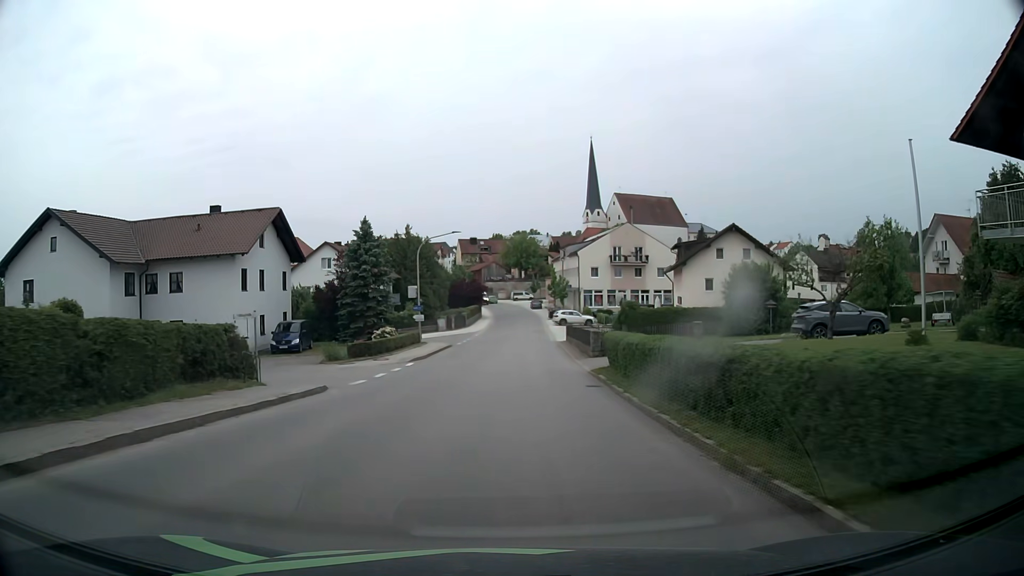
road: tertiary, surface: asphalt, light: Day
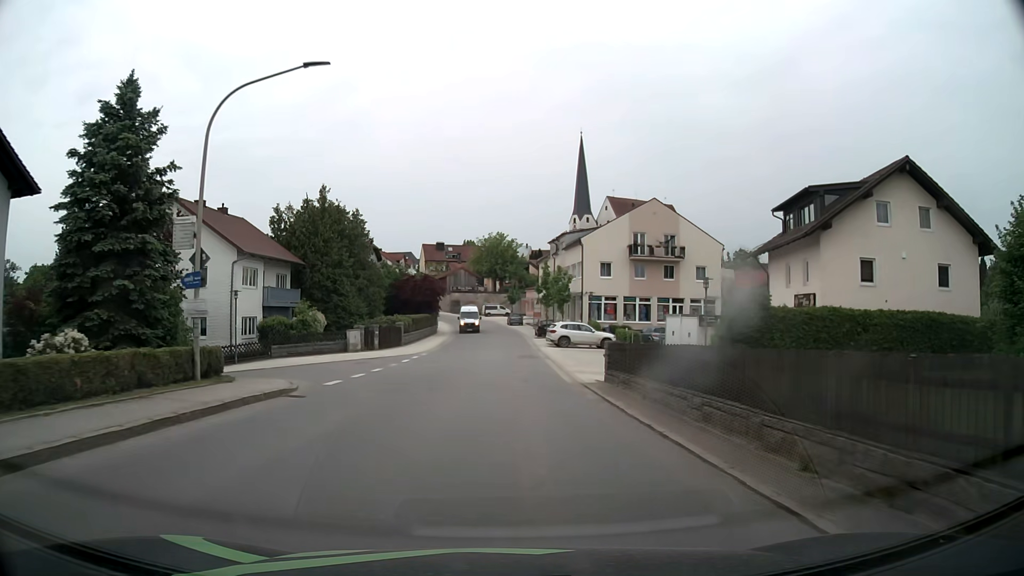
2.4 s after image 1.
(+0.9, +29.8) m; +3°
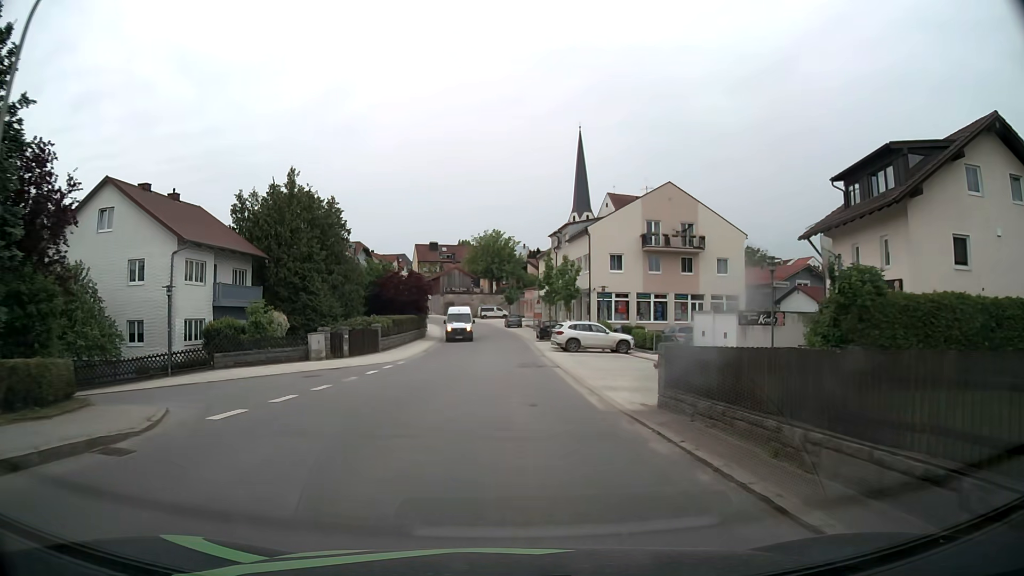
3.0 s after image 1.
(0.0, +7.3) m; 0°
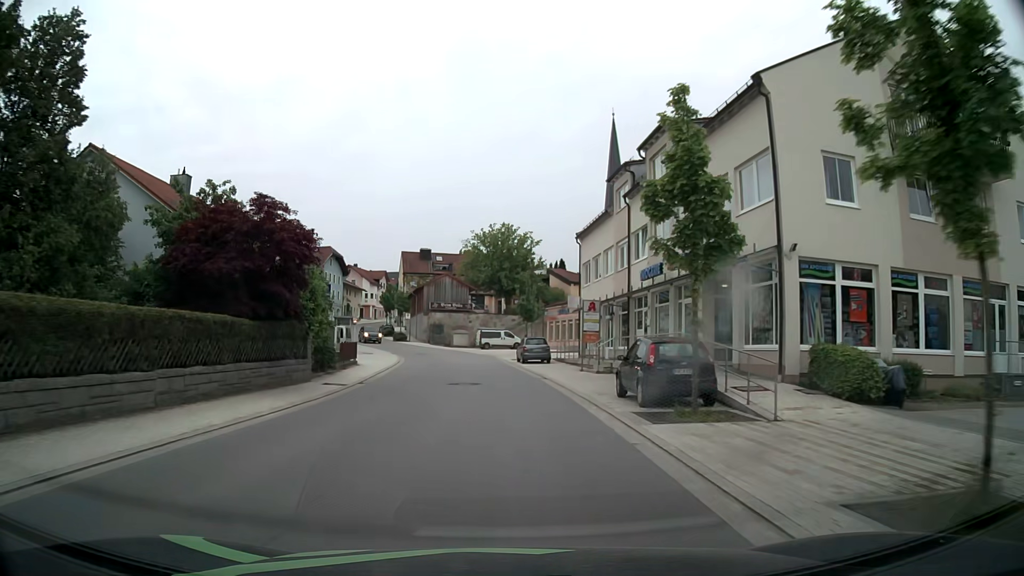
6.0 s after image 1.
(-0.1, +35.9) m; -1°
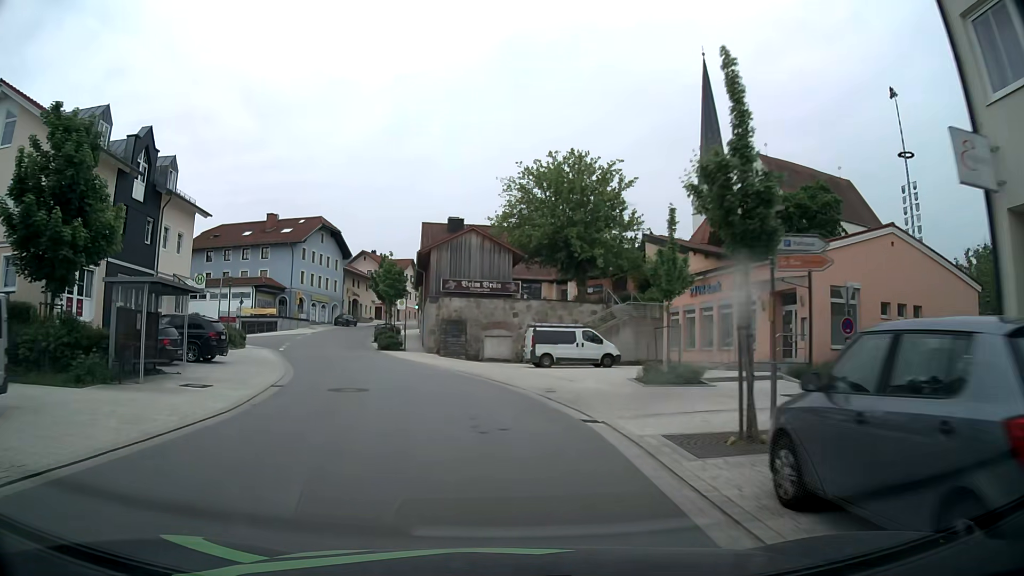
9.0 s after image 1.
(-1.0, +35.5) m; -5°
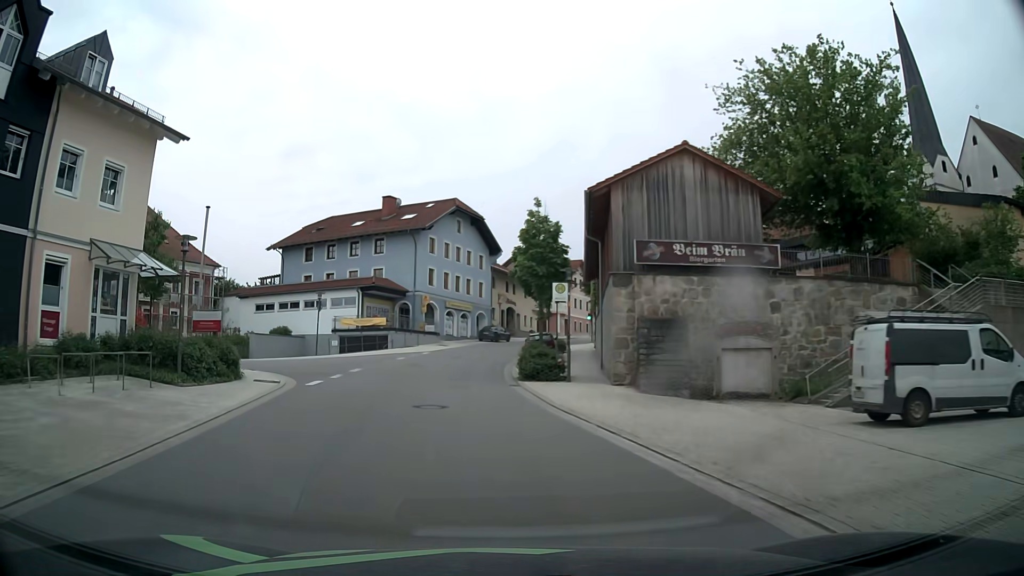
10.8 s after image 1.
(-2.4, +20.6) m; -14°
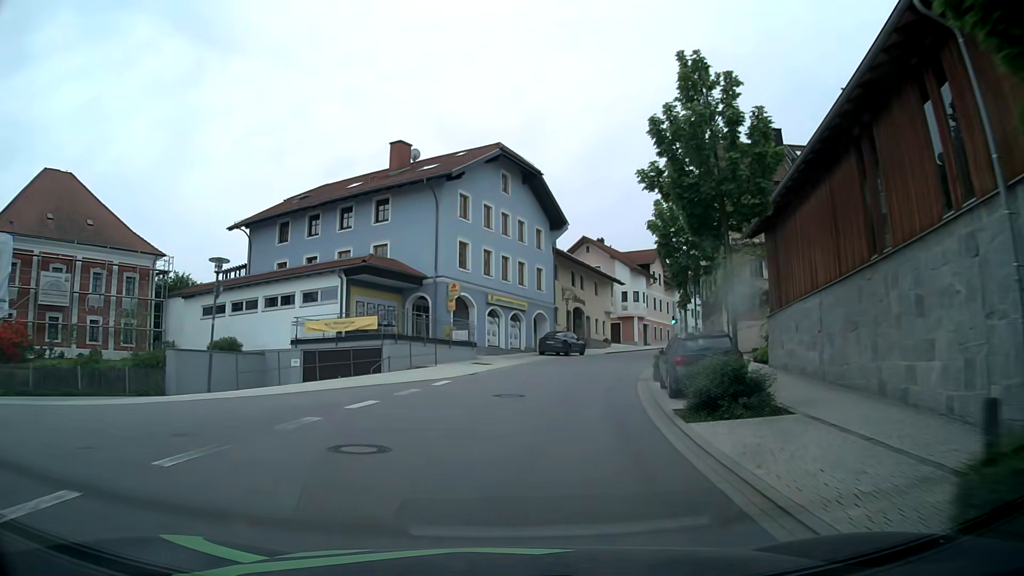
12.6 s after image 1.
(-1.7, +21.5) m; -5°
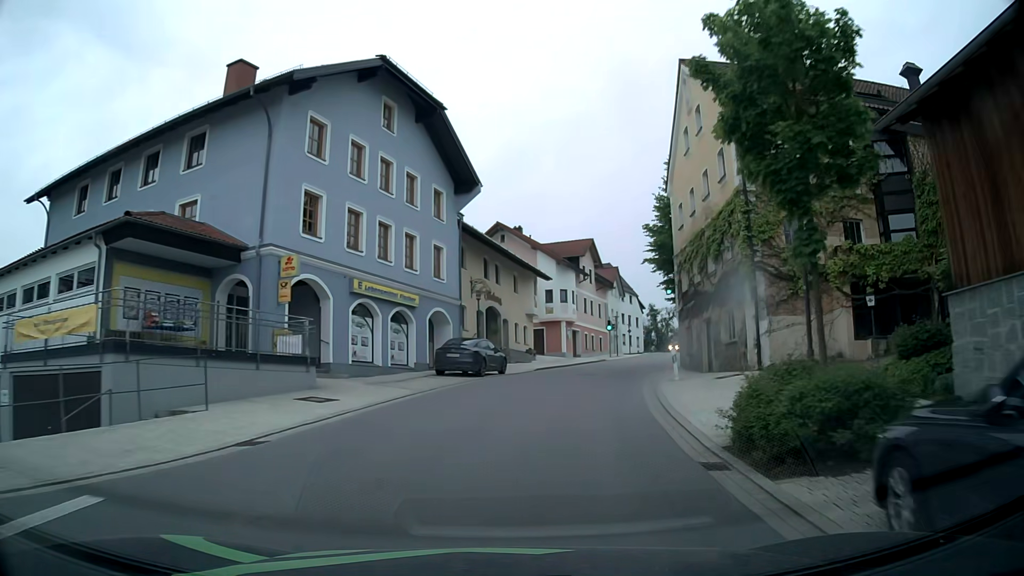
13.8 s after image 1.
(+0.9, +14.6) m; +7°
(+1, +10) (+3, +20) (+5, +29) (+9, +39) (+12, +48) (+16, +57) (+19, +67) (+22, +77) (+24, +86) (+27, +96) m
